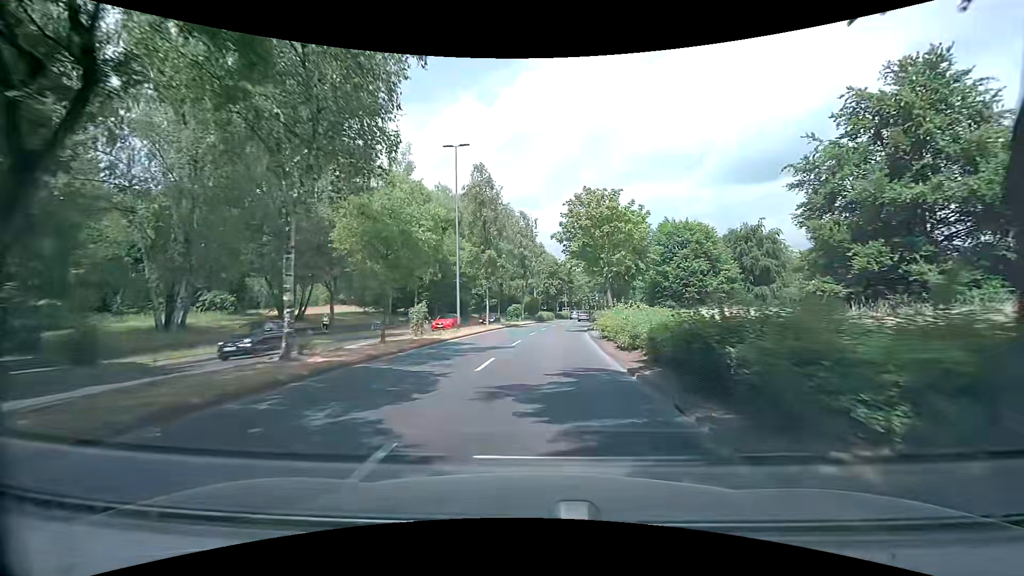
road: primary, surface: asphalt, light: Day
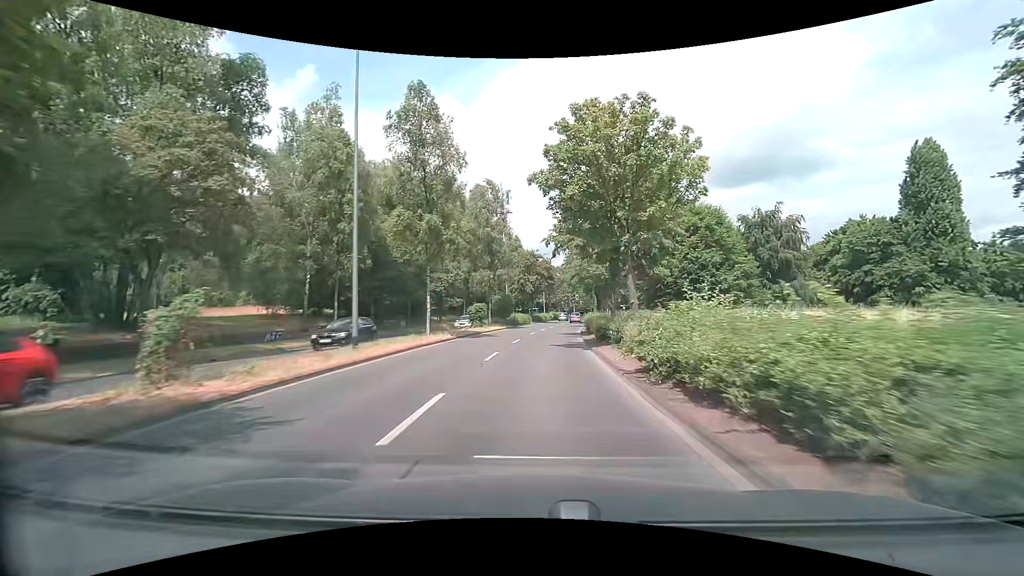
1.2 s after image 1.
(+0.5, +14.9) m; +3°
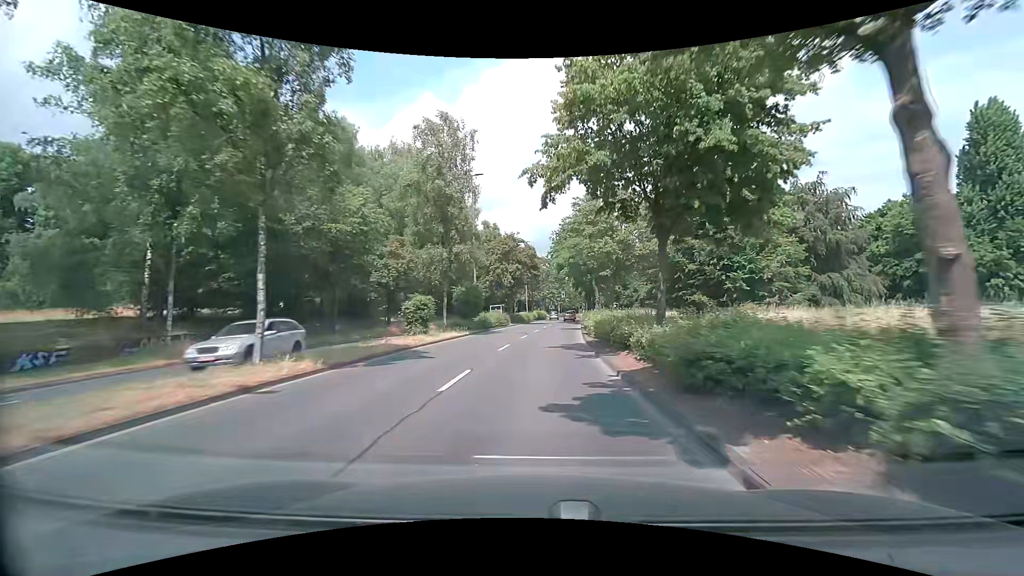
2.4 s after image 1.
(+0.3, +14.9) m; +2°
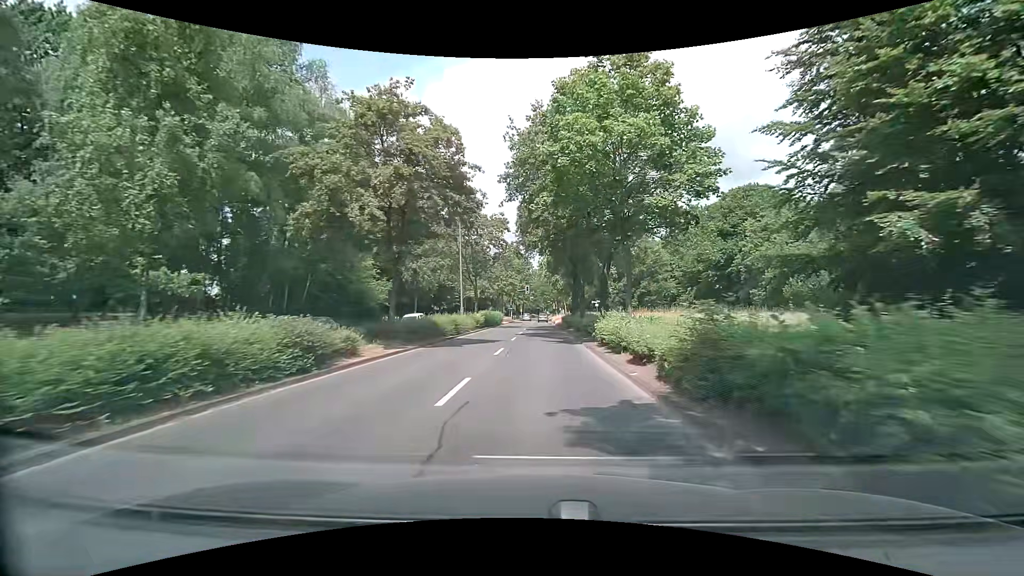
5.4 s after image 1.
(+1.5, +37.4) m; +4°
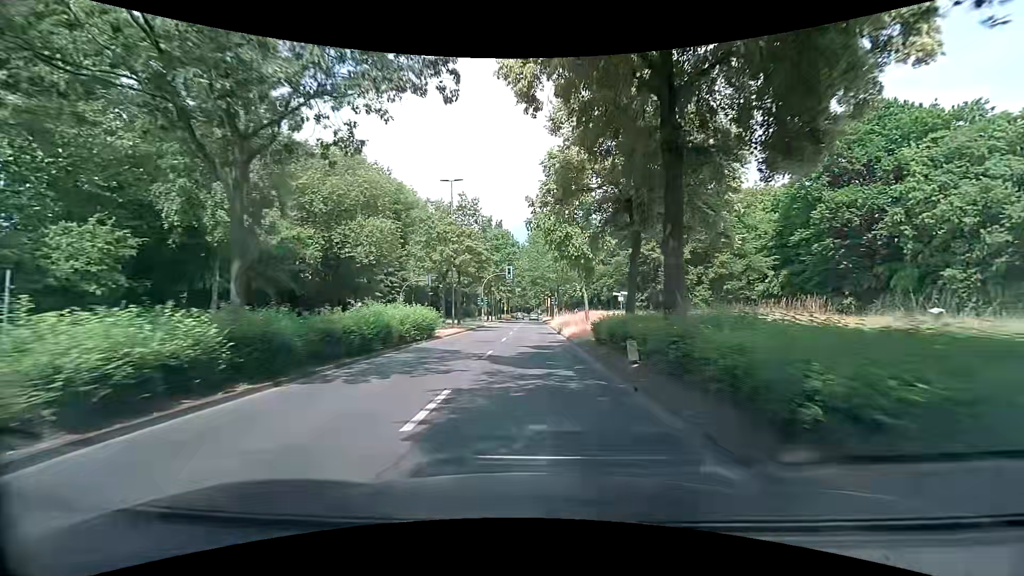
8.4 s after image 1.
(+0.4, +37.9) m; +1°
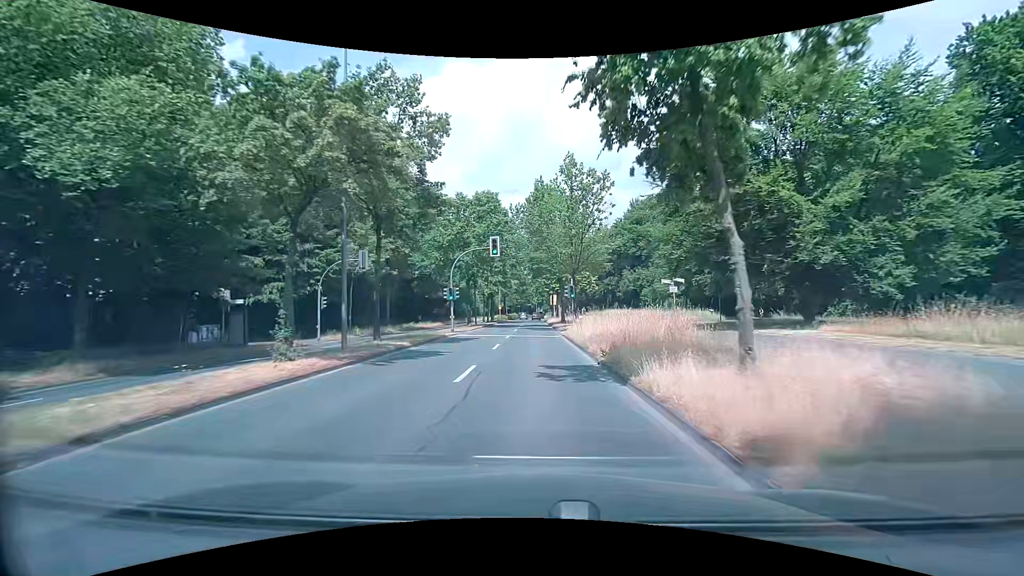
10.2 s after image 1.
(-0.1, +23.0) m; 0°
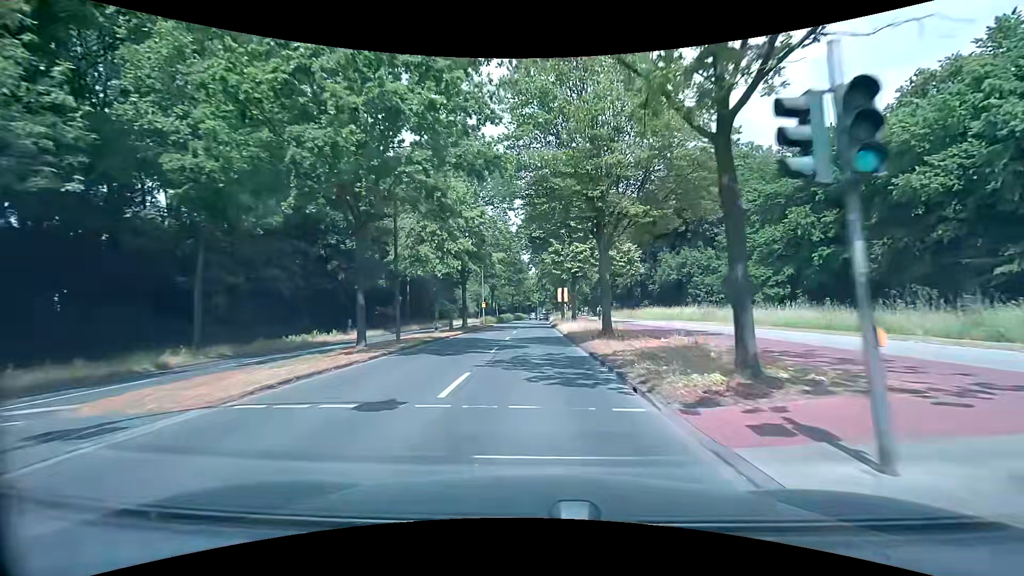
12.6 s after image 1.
(-0.1, +31.5) m; 0°
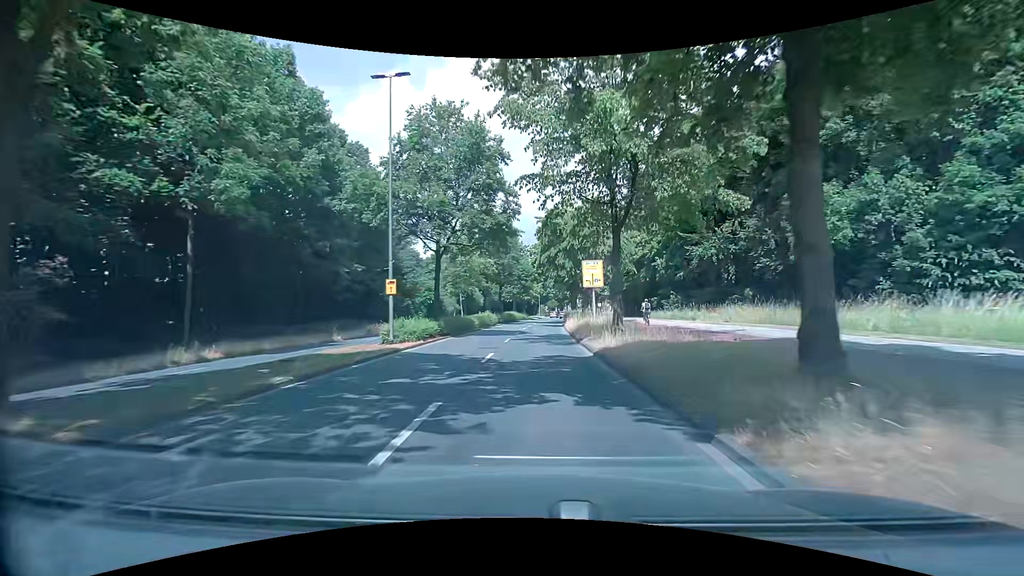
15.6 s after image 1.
(-0.1, +40.0) m; 0°
(0, +10) (0, +20) (0, +30) (0, +40) (0, +50) (0, +60) (+1, +70) (+2, +80) (+3, +90) (+4, +100) m
